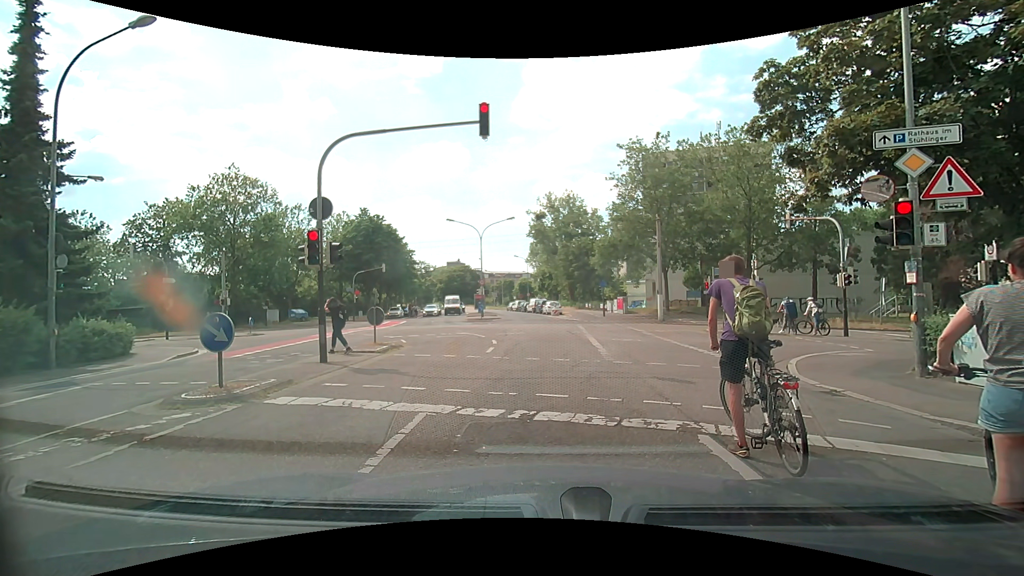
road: residential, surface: asphalt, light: Day
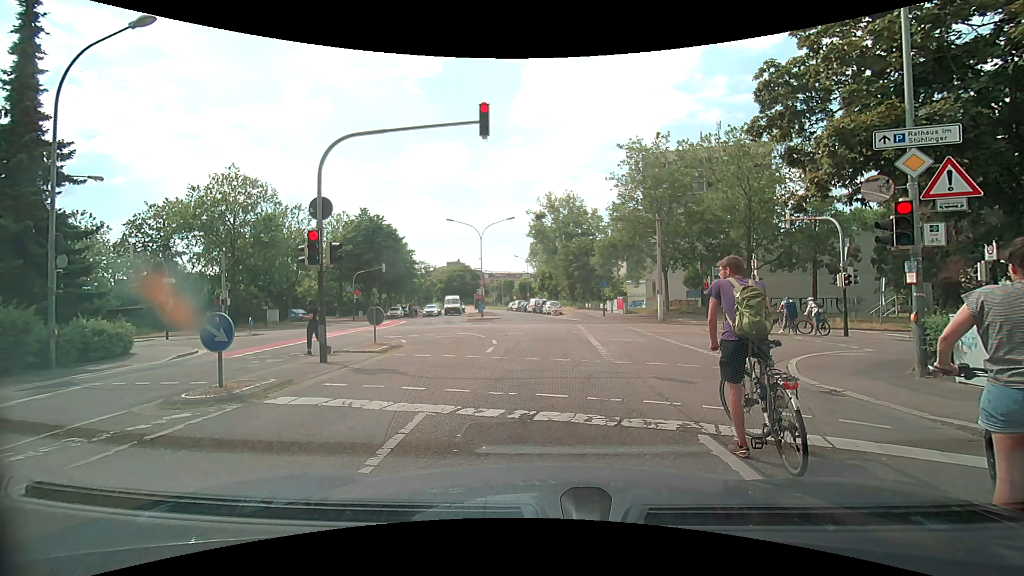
(0.0, 0.0) m; 0°
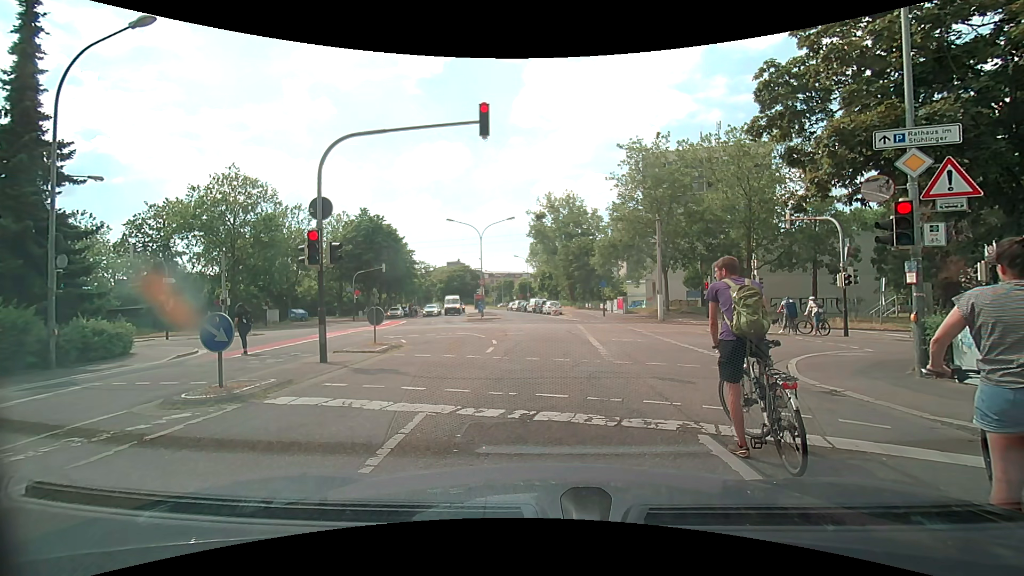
(0.0, 0.0) m; 0°
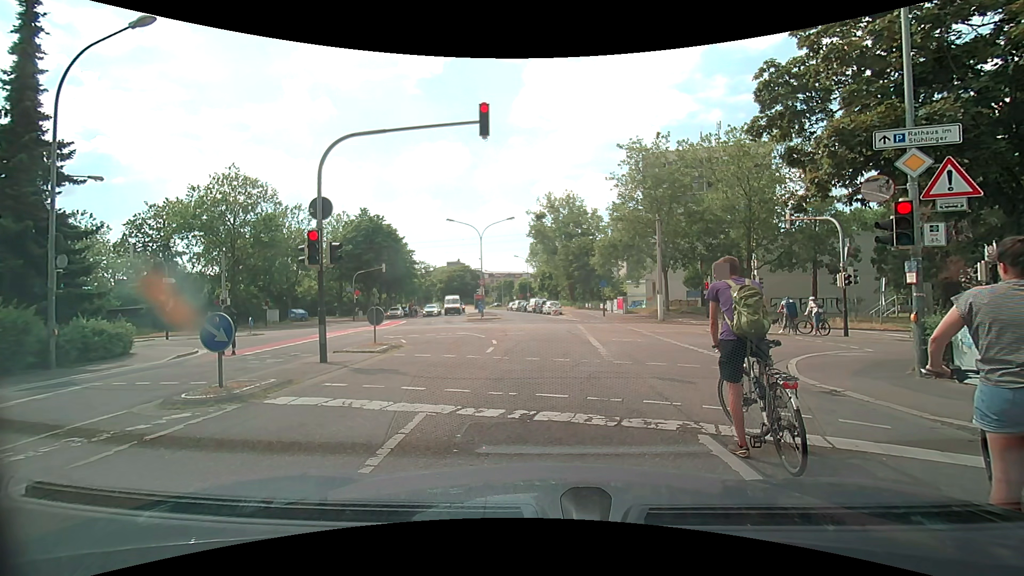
(0.0, 0.0) m; 0°
